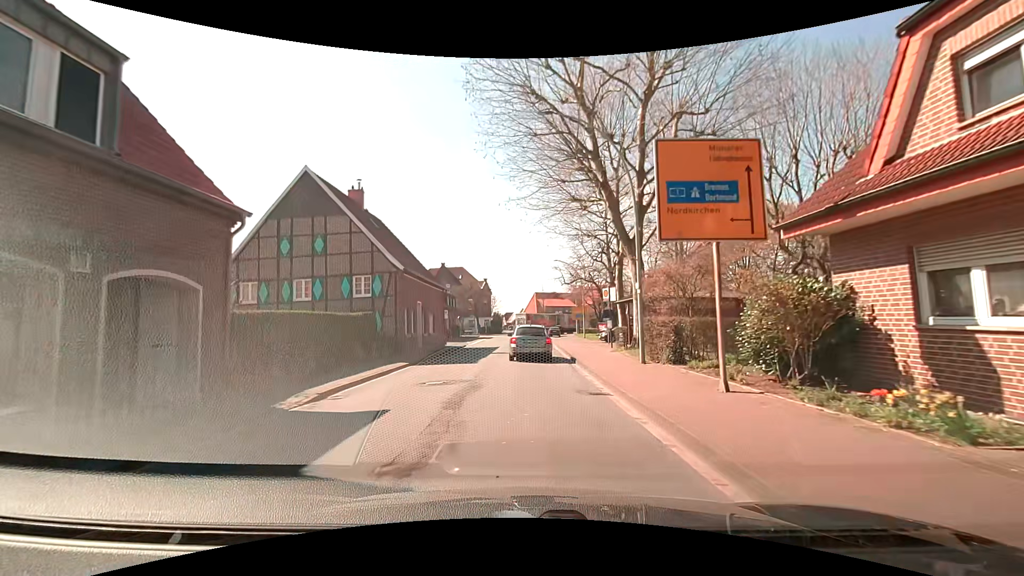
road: secondary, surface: asphalt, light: Day
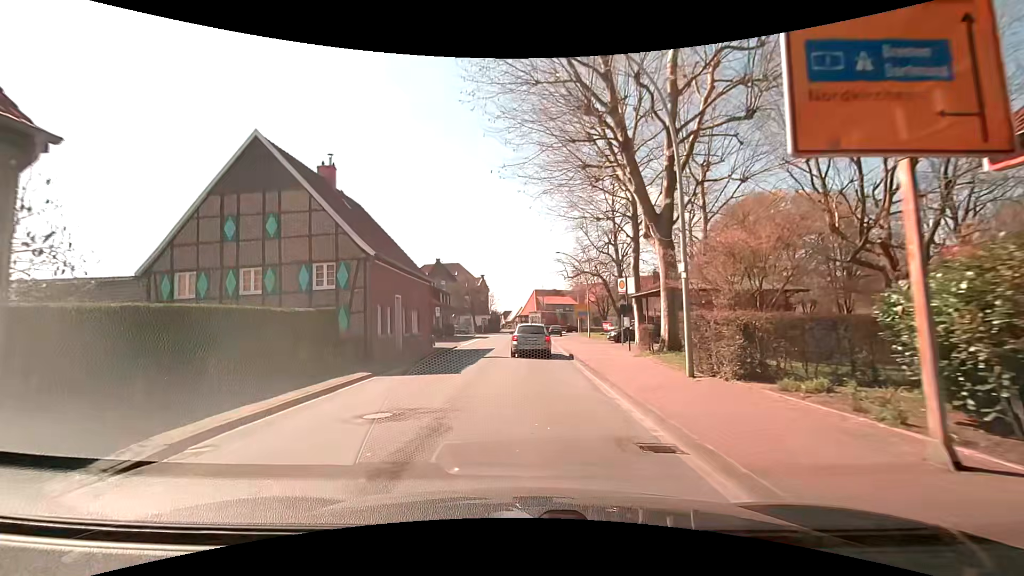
(0.0, +4.9) m; -1°
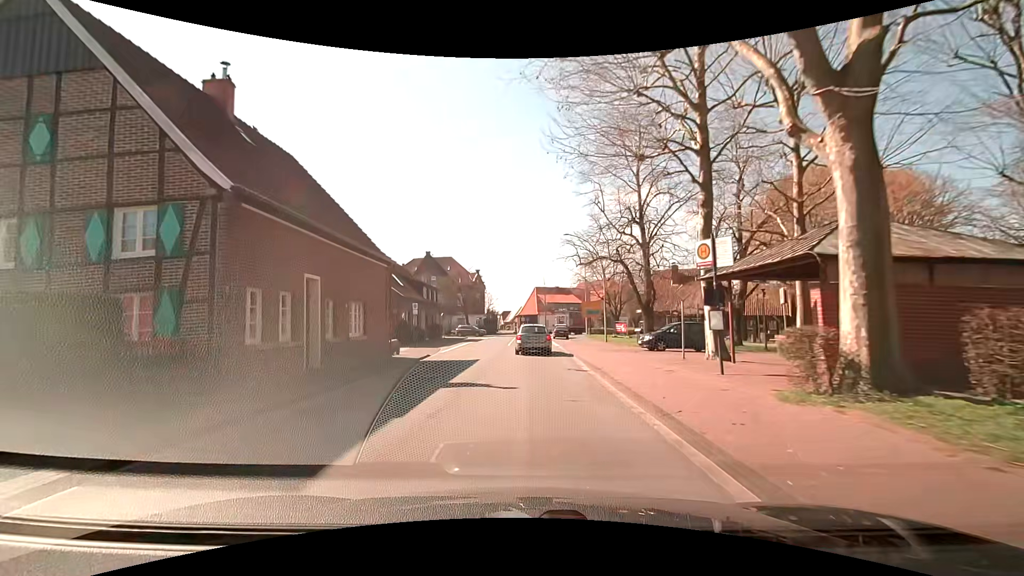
(+0.1, +10.5) m; 0°
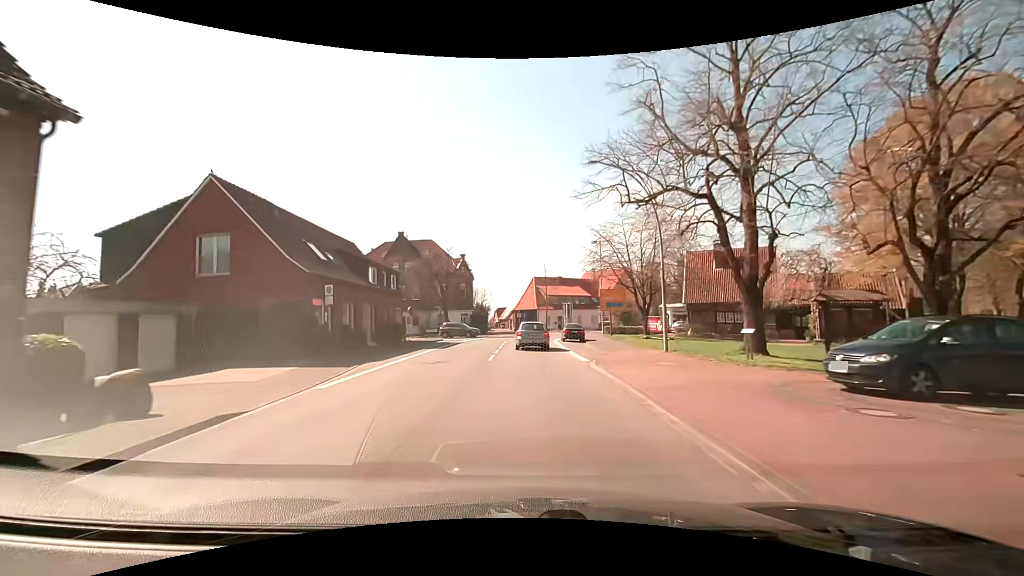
(+0.2, +17.6) m; +1°
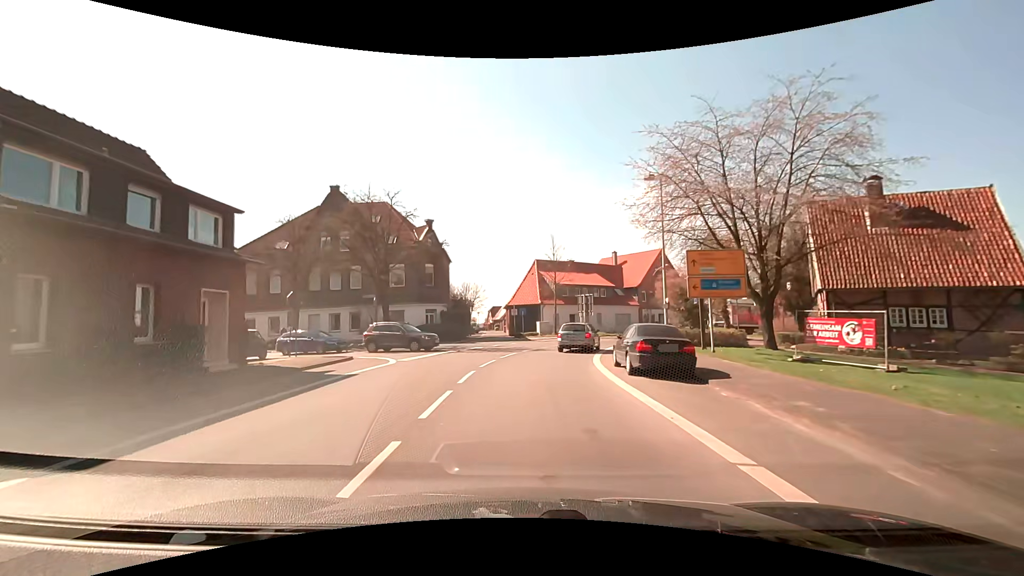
(-0.1, +24.9) m; 0°
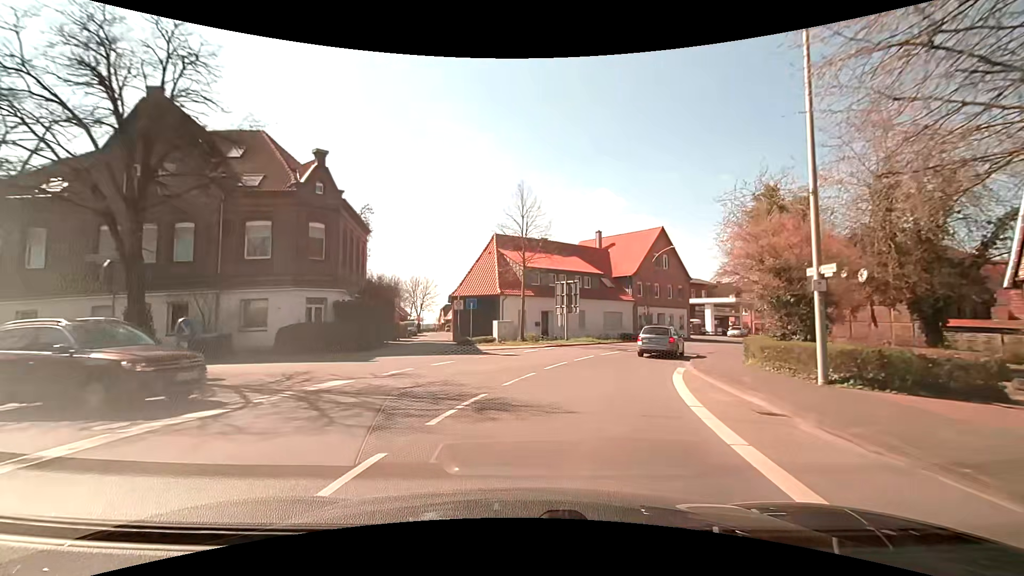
(+0.4, +18.5) m; +4°
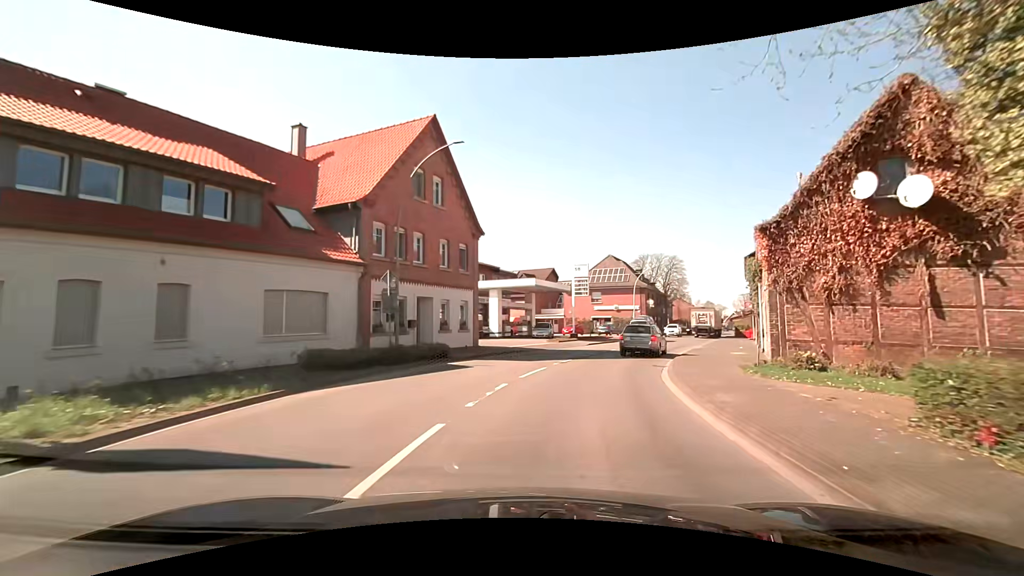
(+6.9, +28.4) m; +27°
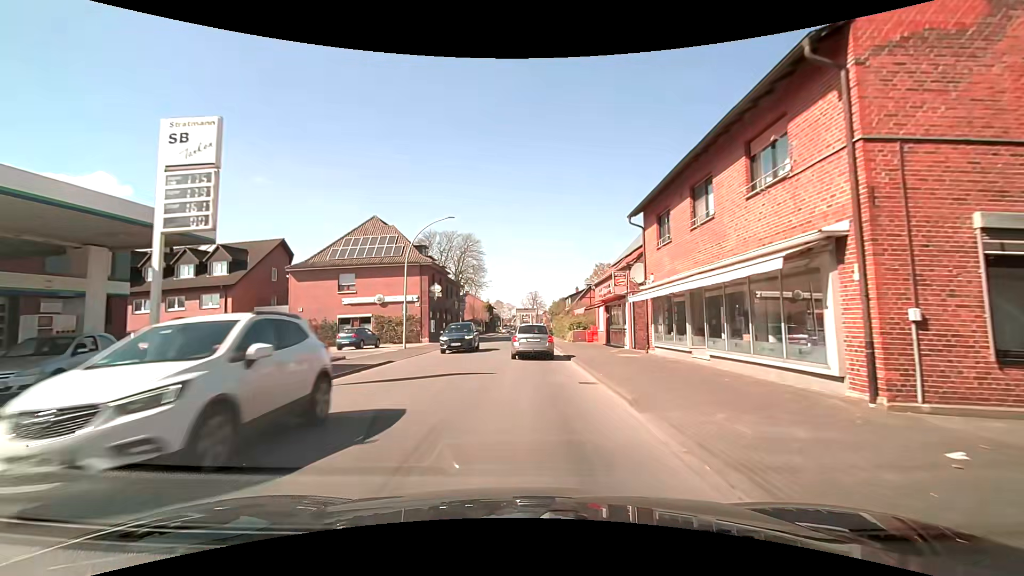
(+7.0, +29.8) m; +24°
(0, +10) (0, +20) (0, +30) (0, +40) (0, +50) (0, +60) (0, +70) (0, +80) (0, +90) (+1, +100) m
